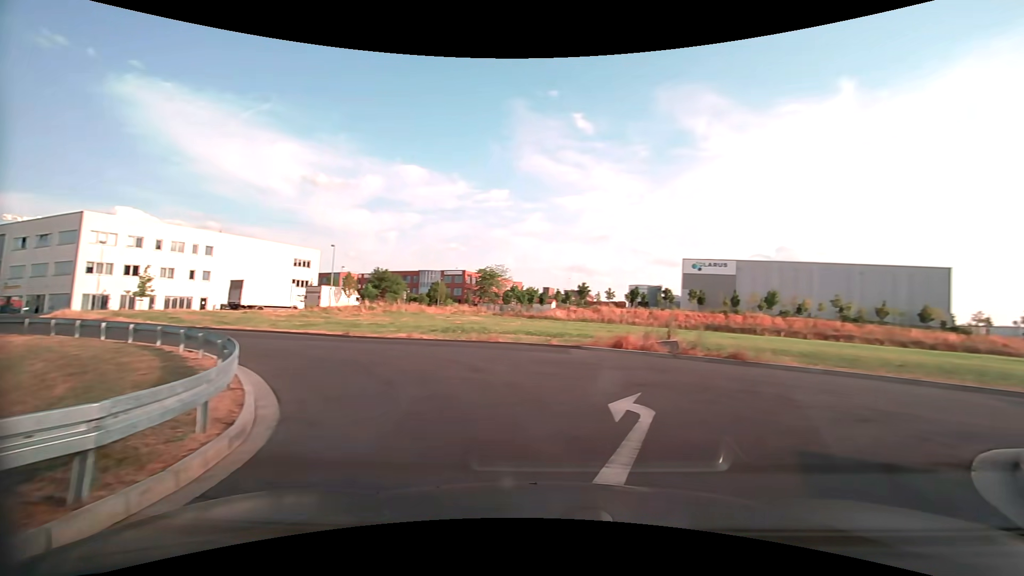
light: Day
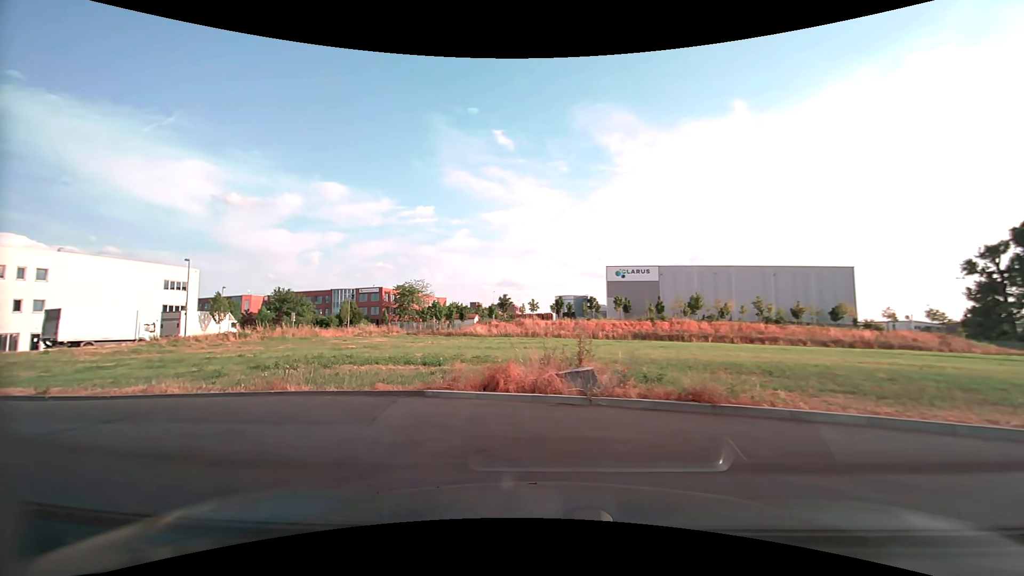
(+1.9, +8.0) m; +8°
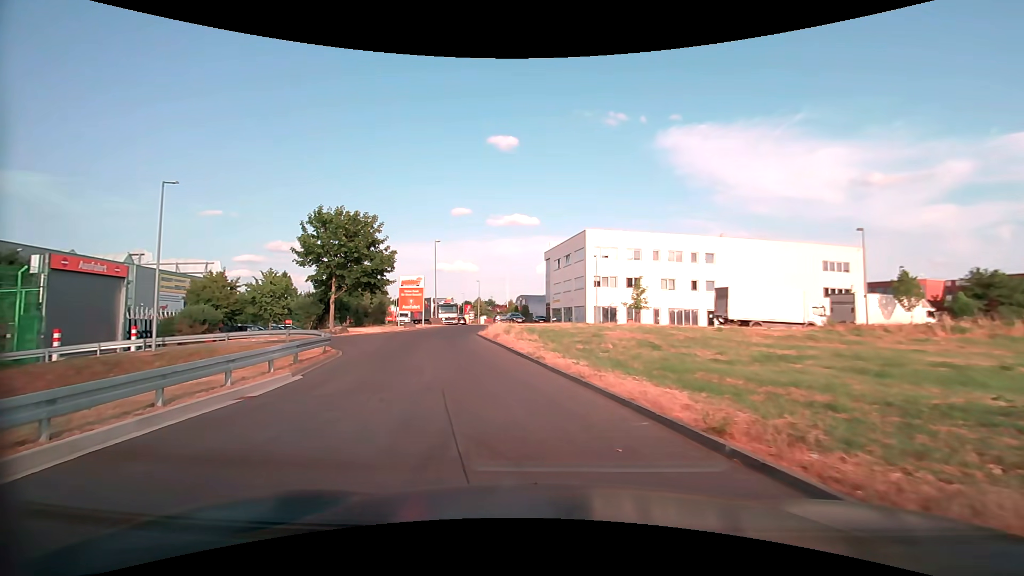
(-6.1, +8.4) m; -67°
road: service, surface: paved
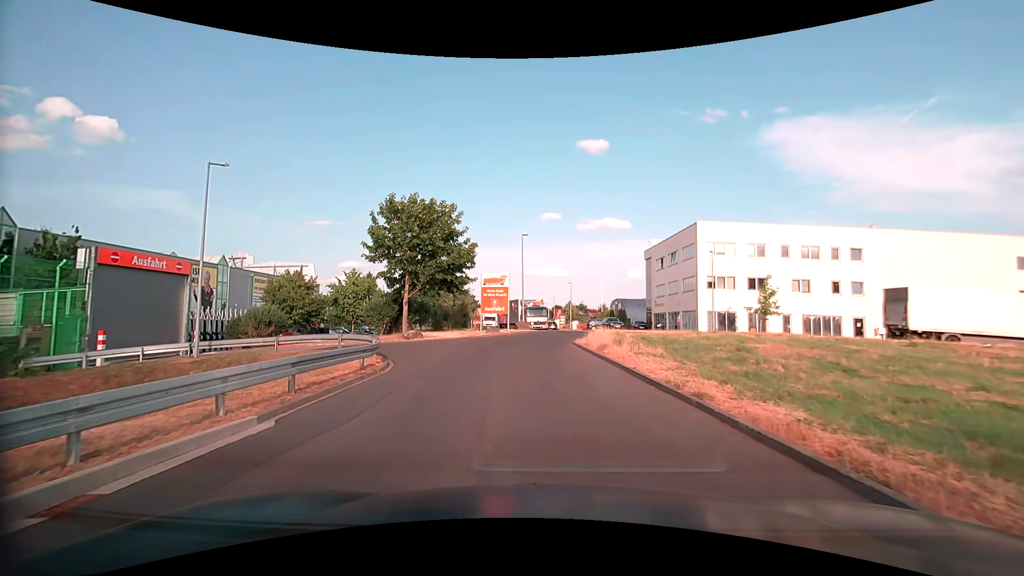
(-0.7, +6.0) m; -11°
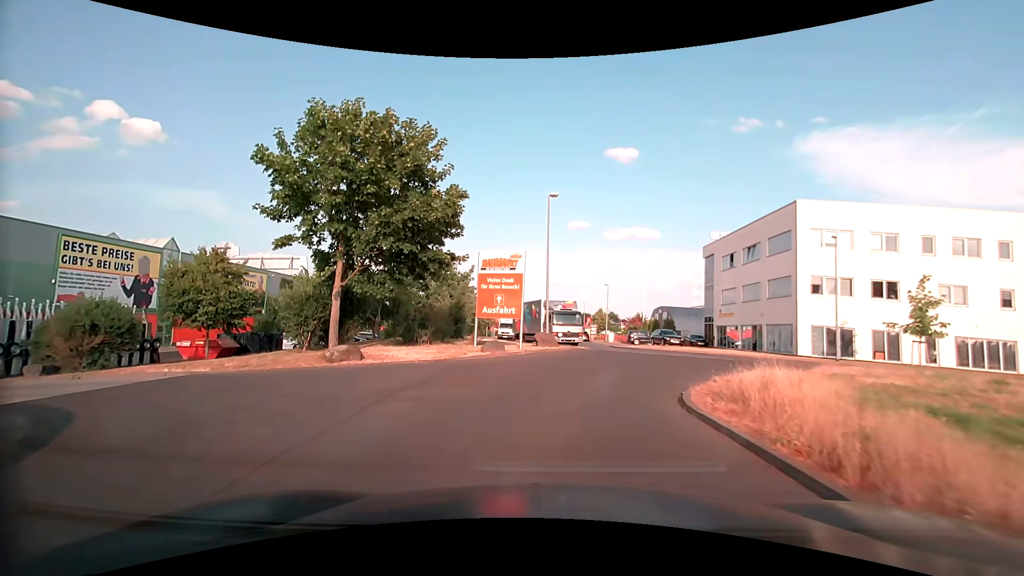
(-0.4, +14.4) m; -3°
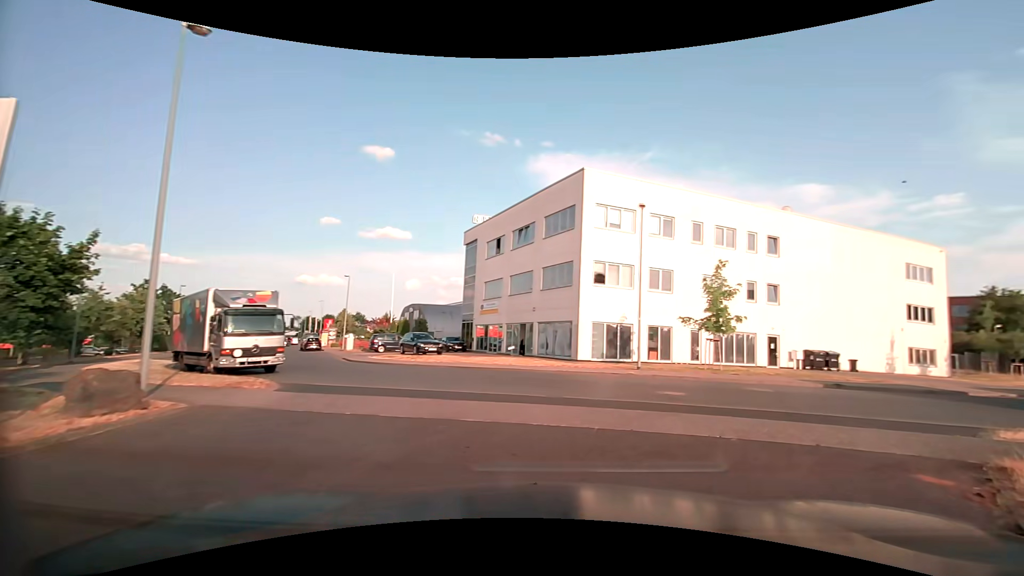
(+1.7, +12.7) m; +28°
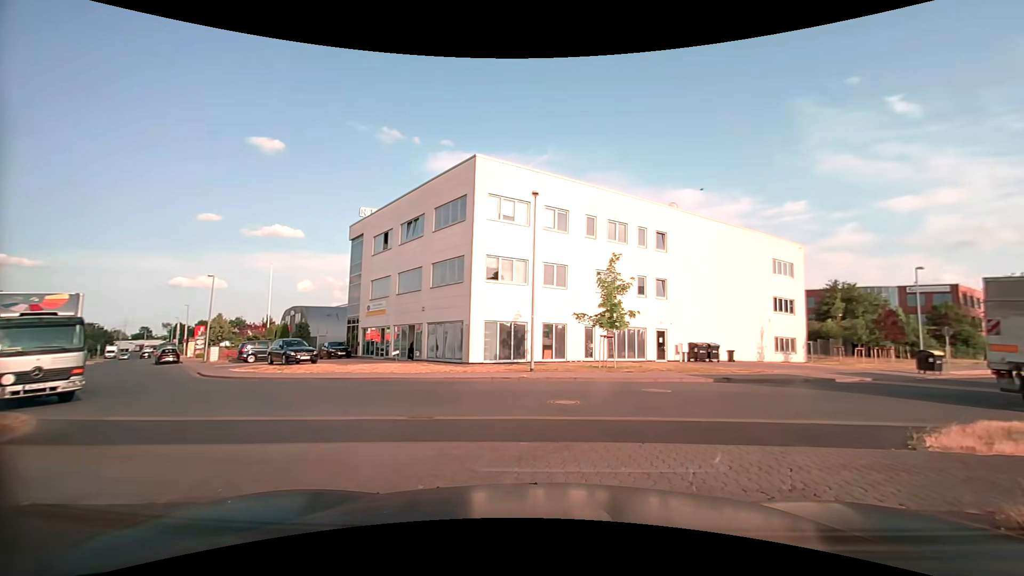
(+0.2, +2.4) m; +12°
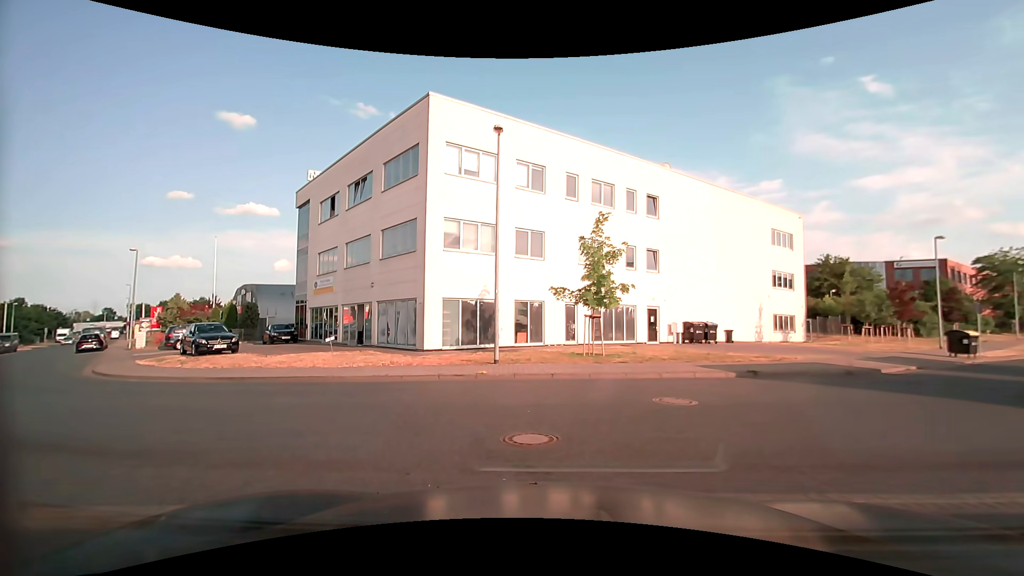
(+0.3, +4.9) m; +1°
